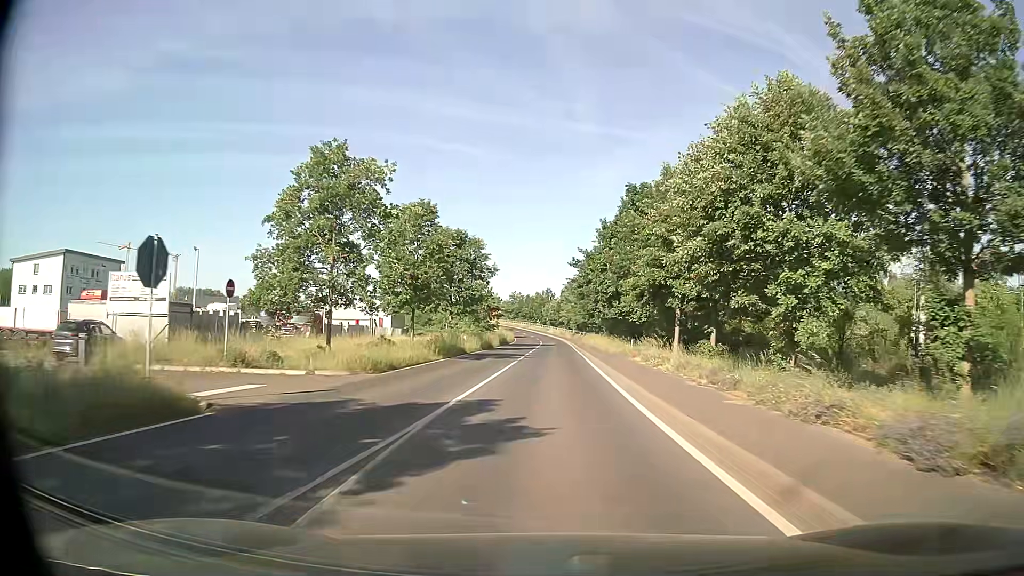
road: tertiary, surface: asphalt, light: Day
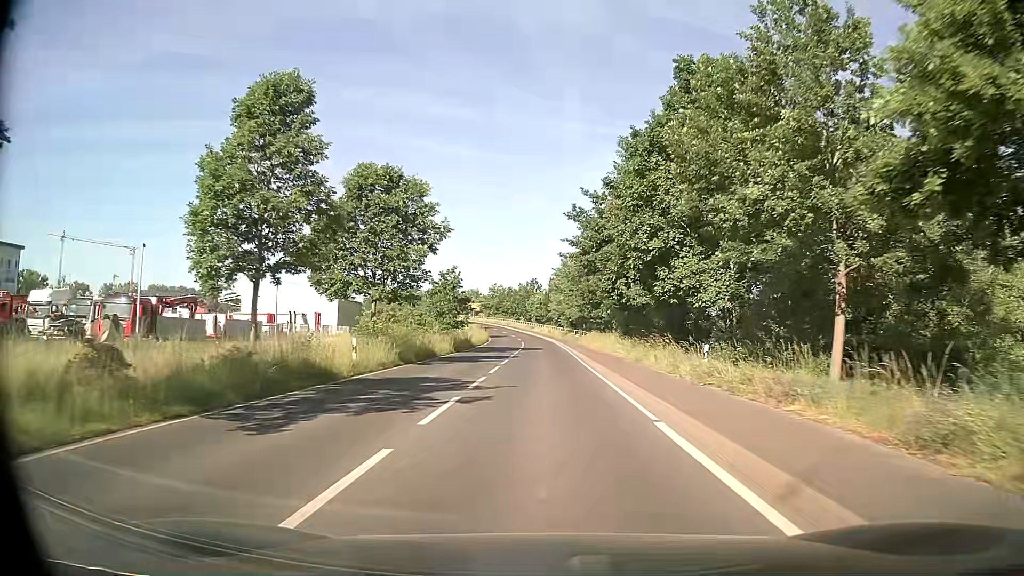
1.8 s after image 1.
(+0.4, +24.1) m; +1°
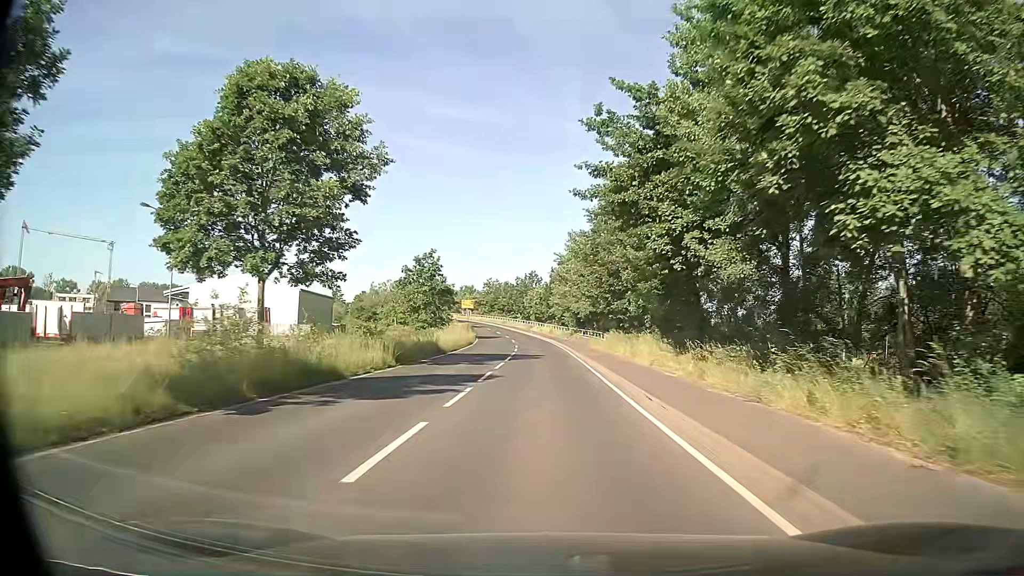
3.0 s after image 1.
(+0.1, +16.0) m; 0°
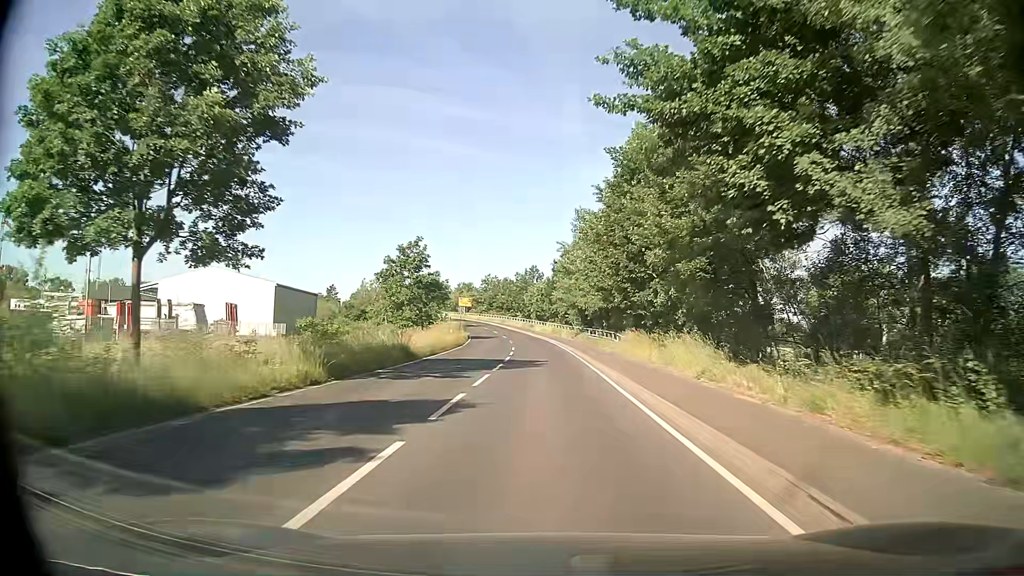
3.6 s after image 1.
(+0.1, +8.0) m; 0°
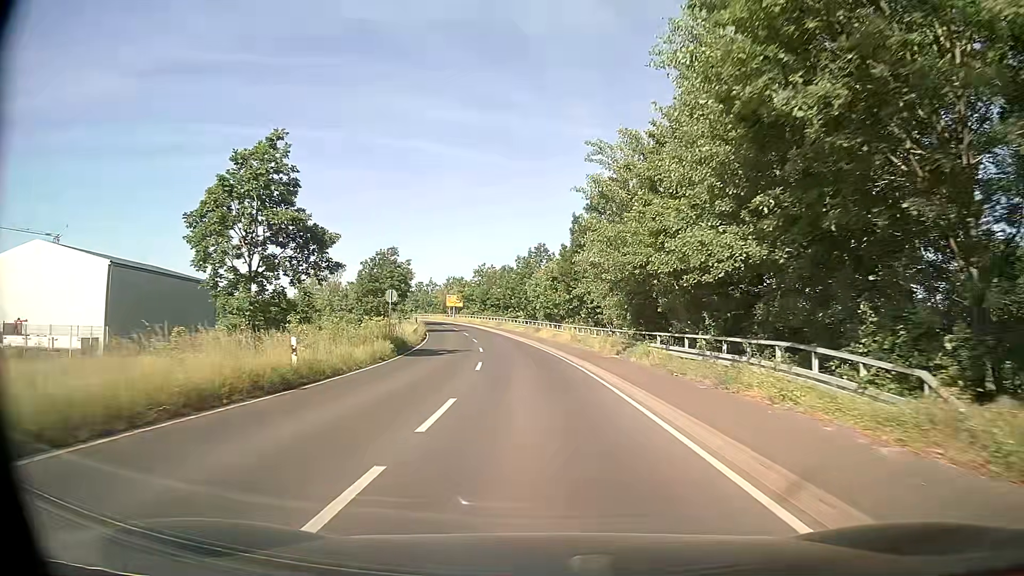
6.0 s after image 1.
(+0.3, +32.3) m; 0°
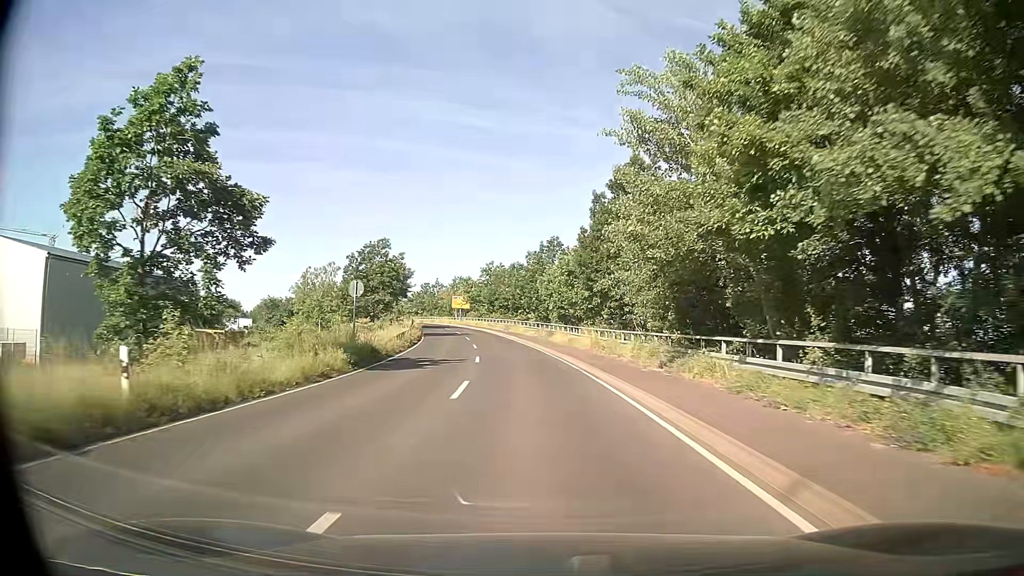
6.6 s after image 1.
(-0.1, +8.1) m; -2°
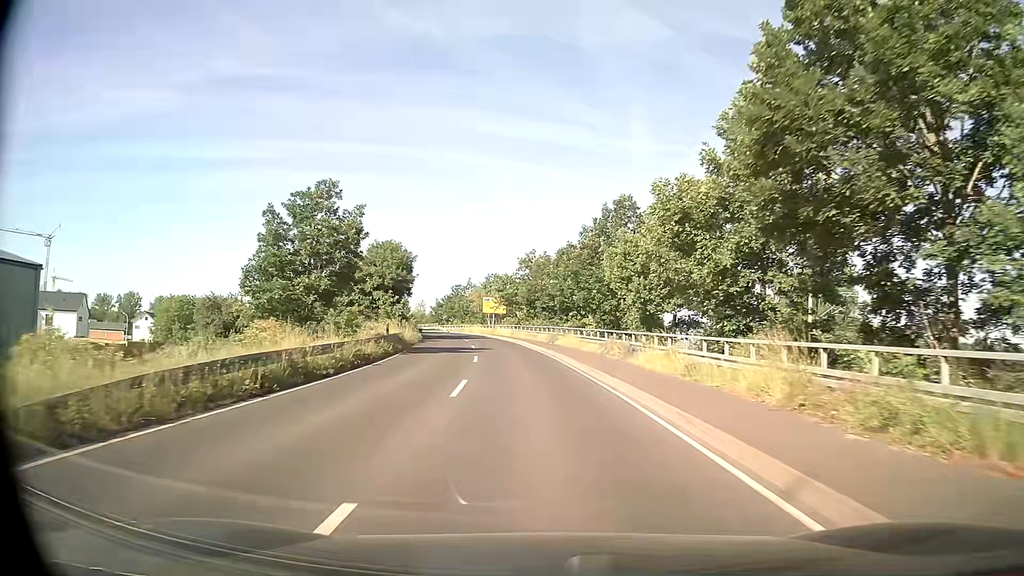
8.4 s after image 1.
(-0.7, +24.0) m; -4°
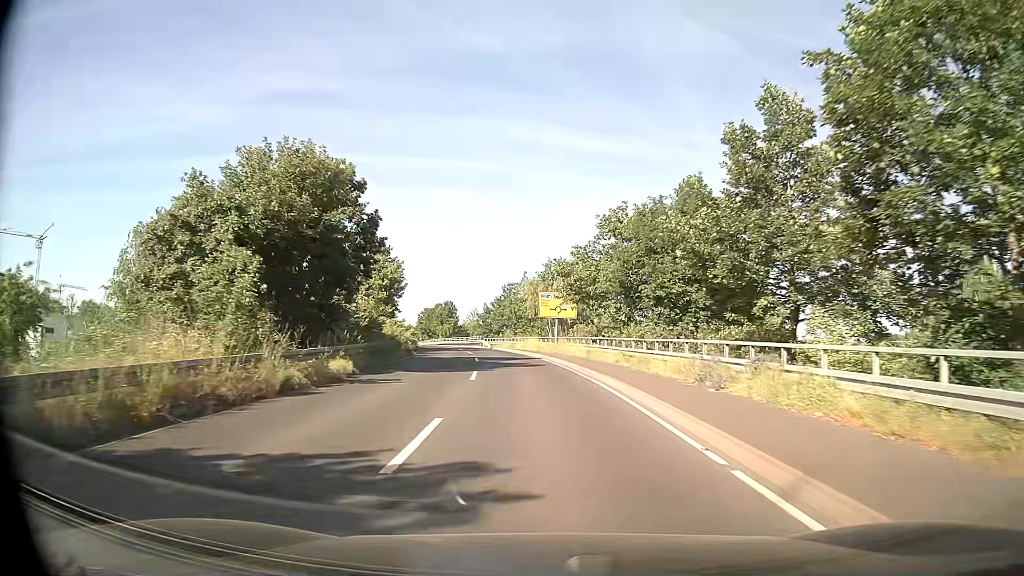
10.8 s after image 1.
(-1.5, +31.4) m; -6°
(0, +10) (-1, +20) (-1, +30) (-3, +40) (-4, +50) (-6, +60) (-8, +69) (-10, +79) (-13, +89) (-16, +98) m
